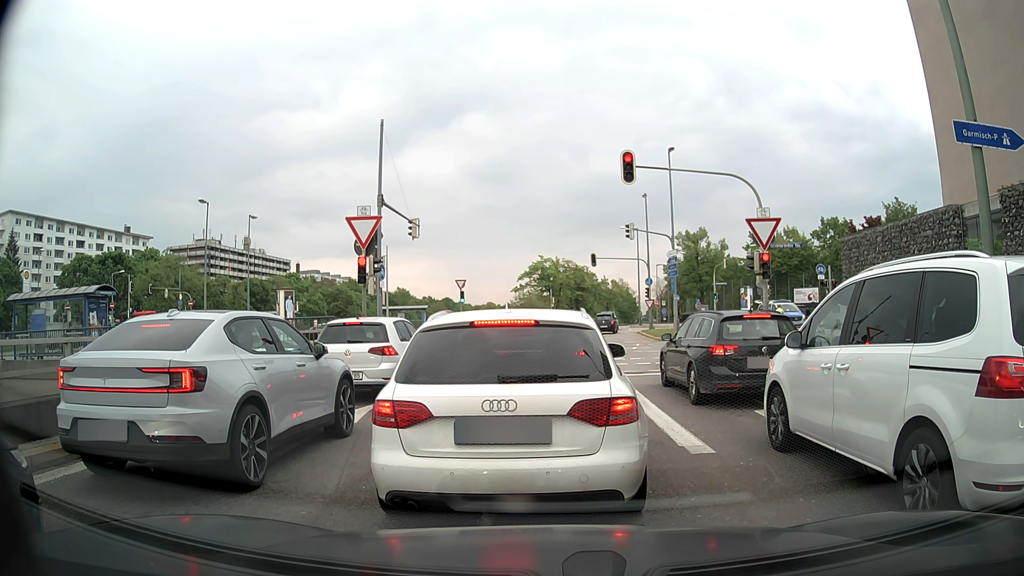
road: motorway_link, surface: asphalt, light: Day
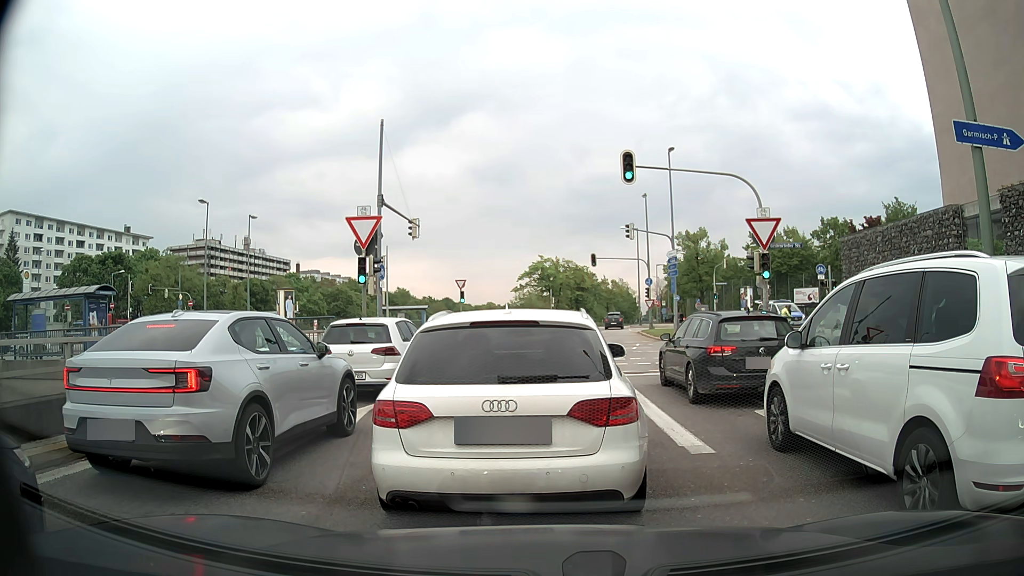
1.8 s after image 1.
(0.0, 0.0) m; 0°
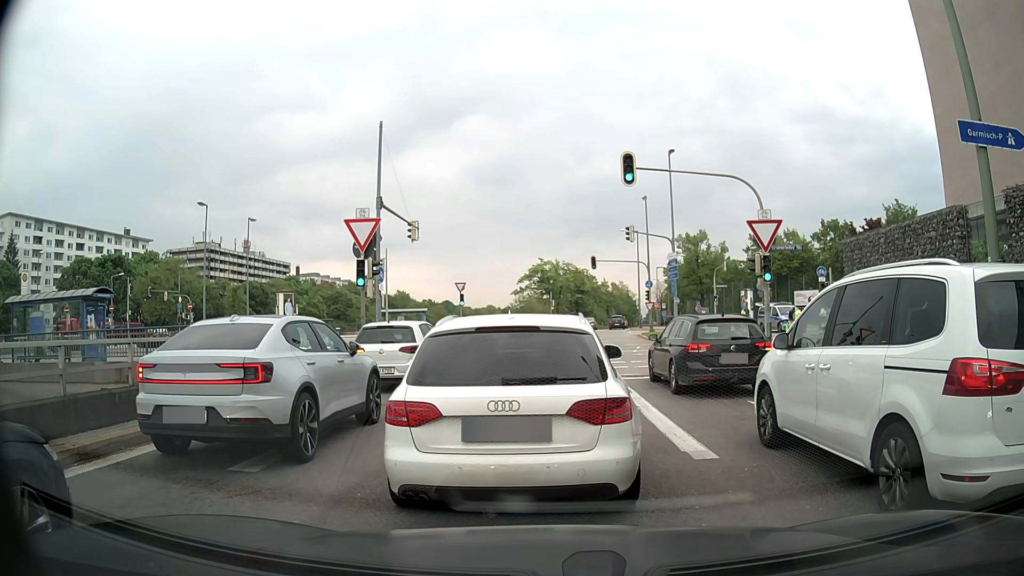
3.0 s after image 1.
(0.0, +0.1) m; 0°
